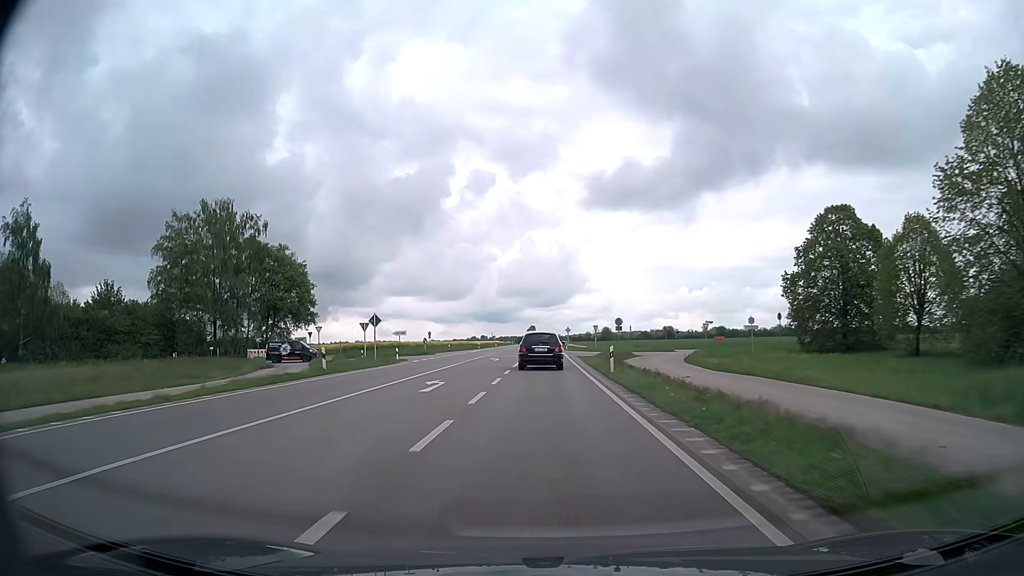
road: primary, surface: asphalt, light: Day
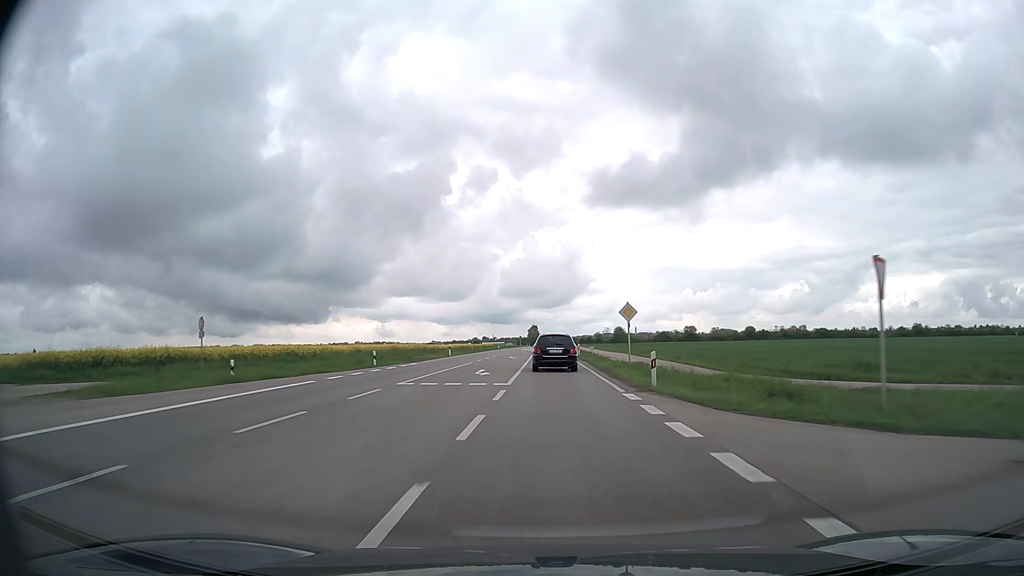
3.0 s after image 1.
(-0.5, +64.0) m; 0°
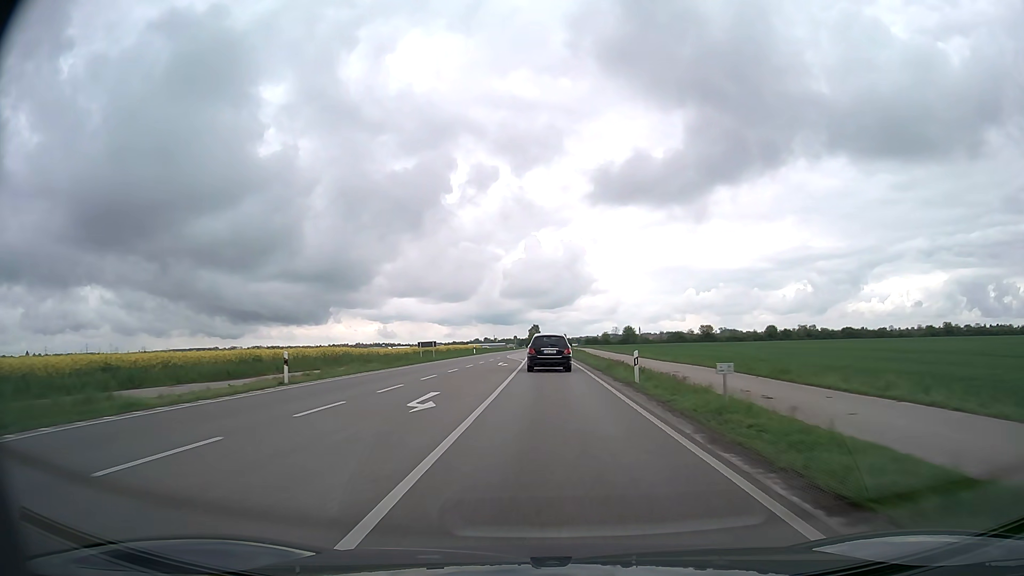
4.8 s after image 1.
(+0.1, +38.5) m; 0°
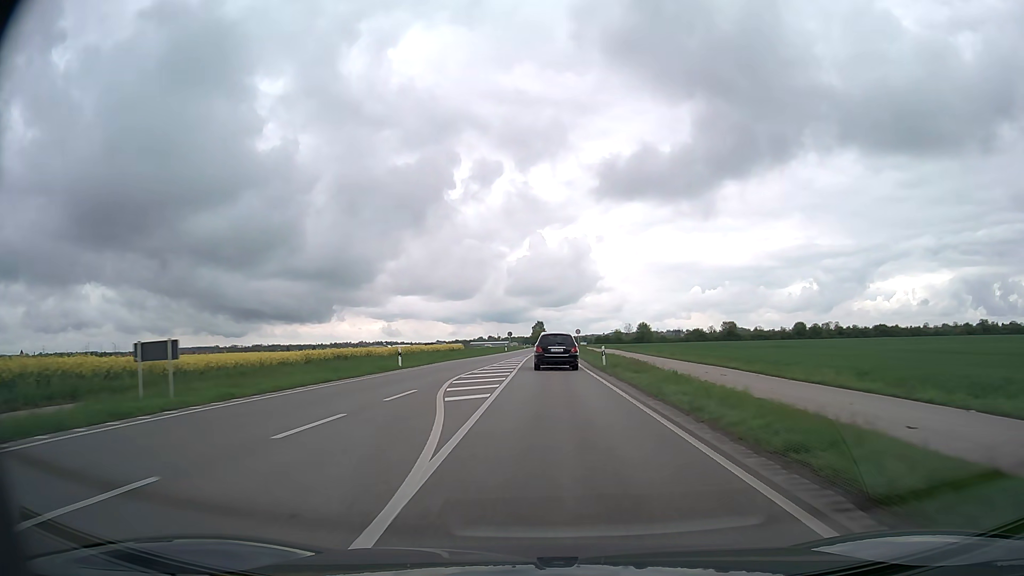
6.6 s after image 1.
(-0.3, +39.1) m; 0°
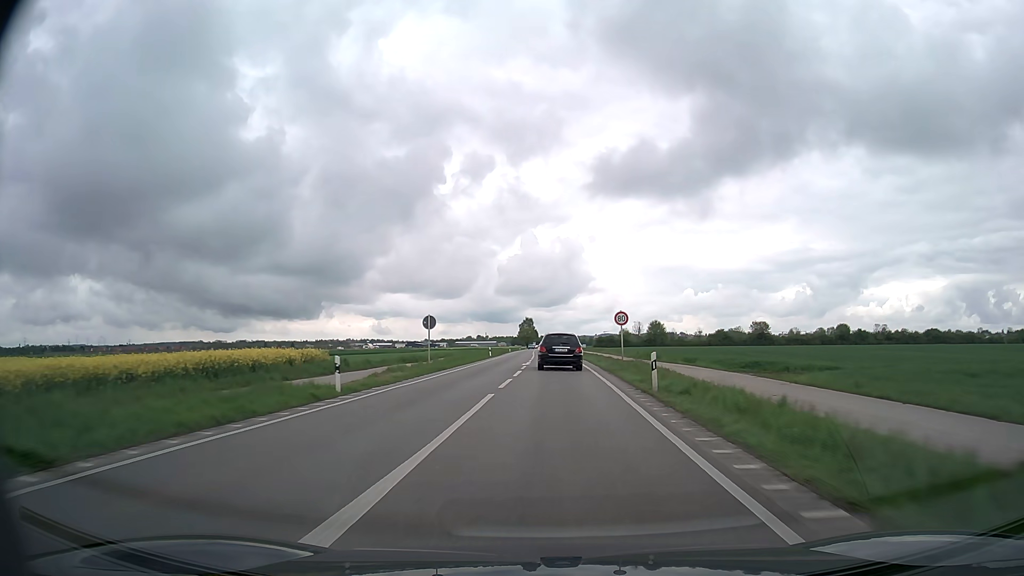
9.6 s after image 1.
(+0.2, +65.6) m; +1°
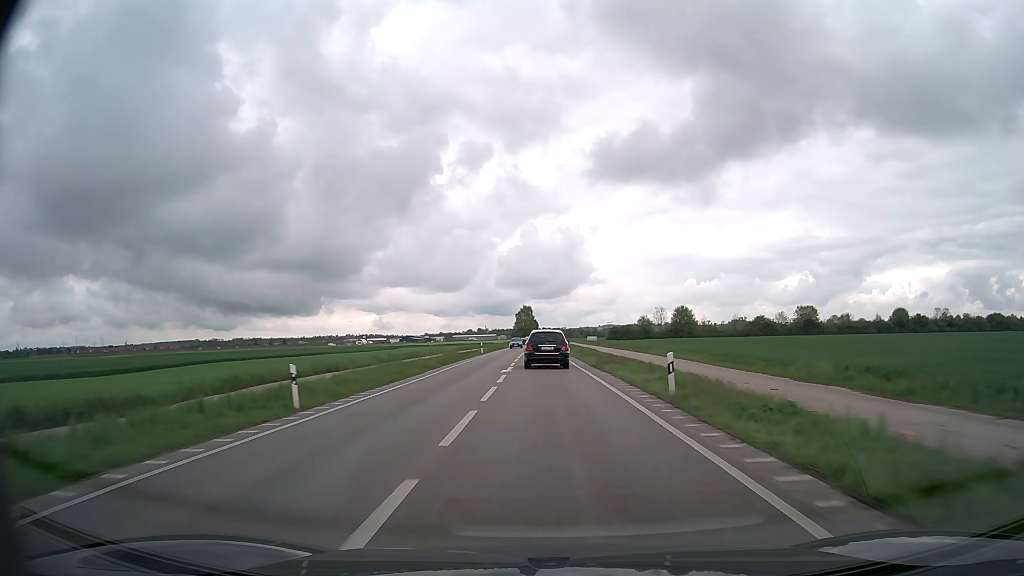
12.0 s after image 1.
(+0.3, +52.0) m; 0°
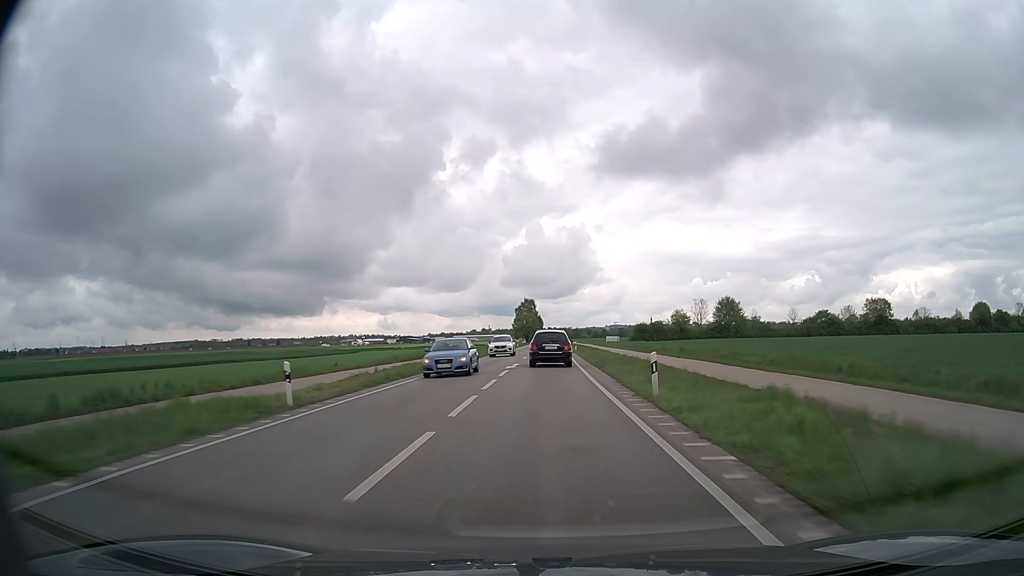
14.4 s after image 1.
(-0.4, +50.9) m; -1°
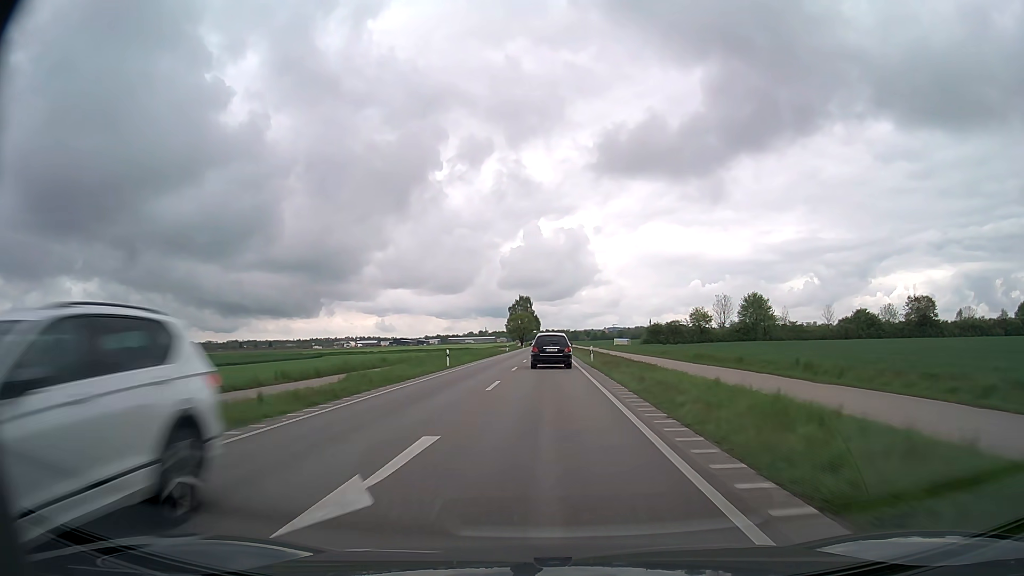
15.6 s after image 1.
(0.0, +25.4) m; 0°
(0, +10) (0, +20) (0, +30) (0, +40) (0, +50) (0, +60) (0, +70) (0, +80) (0, +90) (0, +100) m
